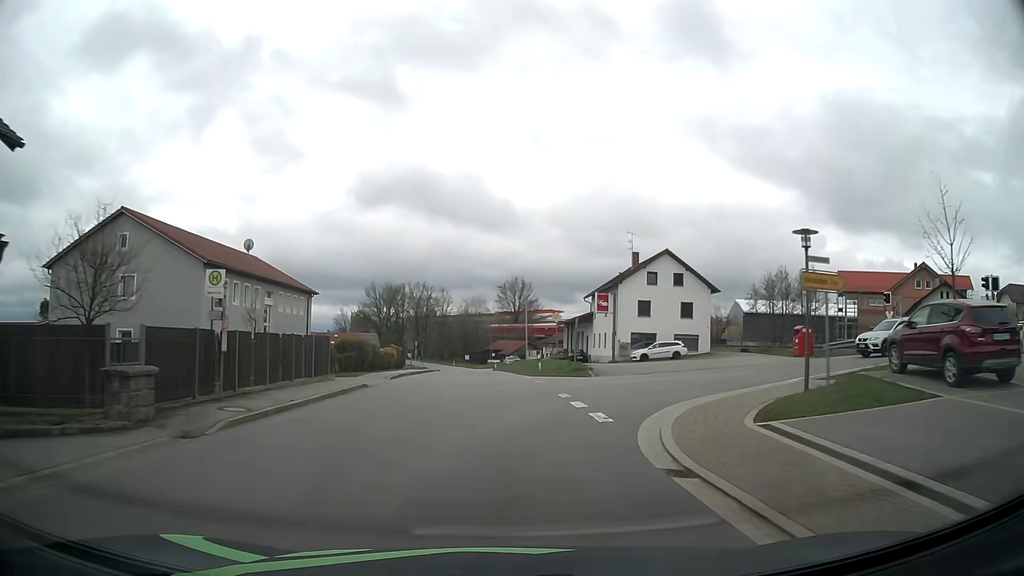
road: tertiary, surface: asphalt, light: Day
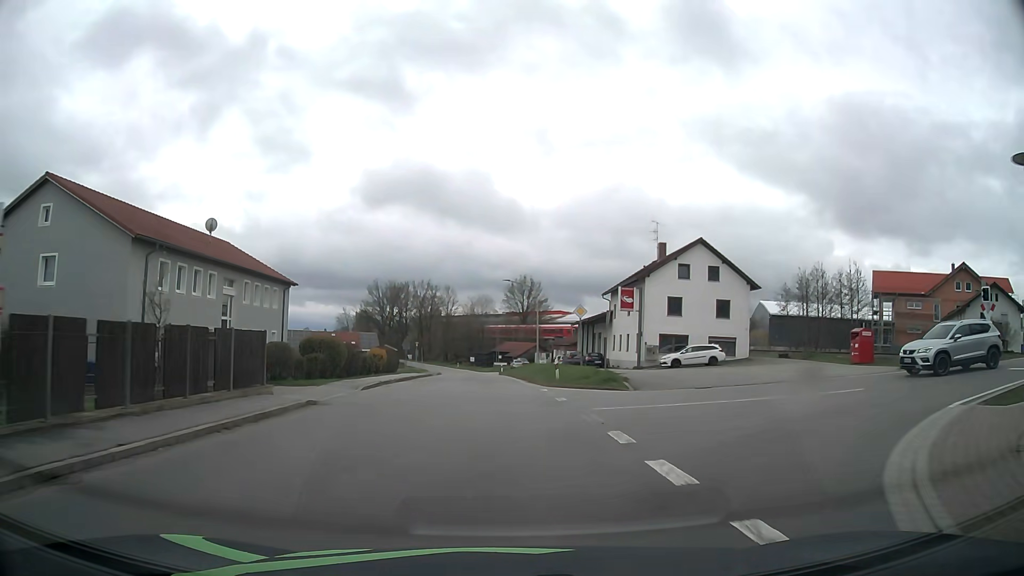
(0.0, +7.9) m; 0°
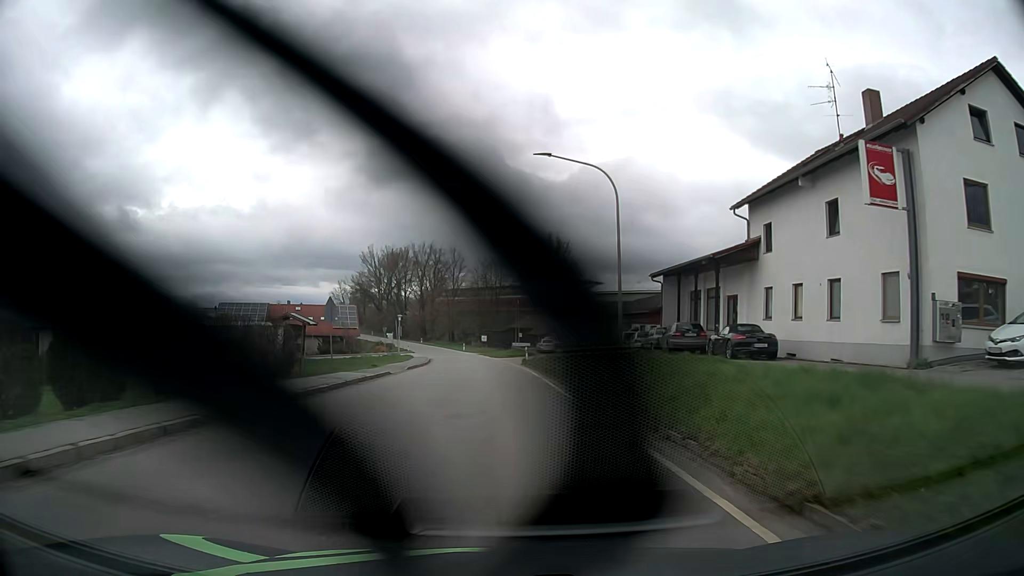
(-0.6, +32.5) m; -1°
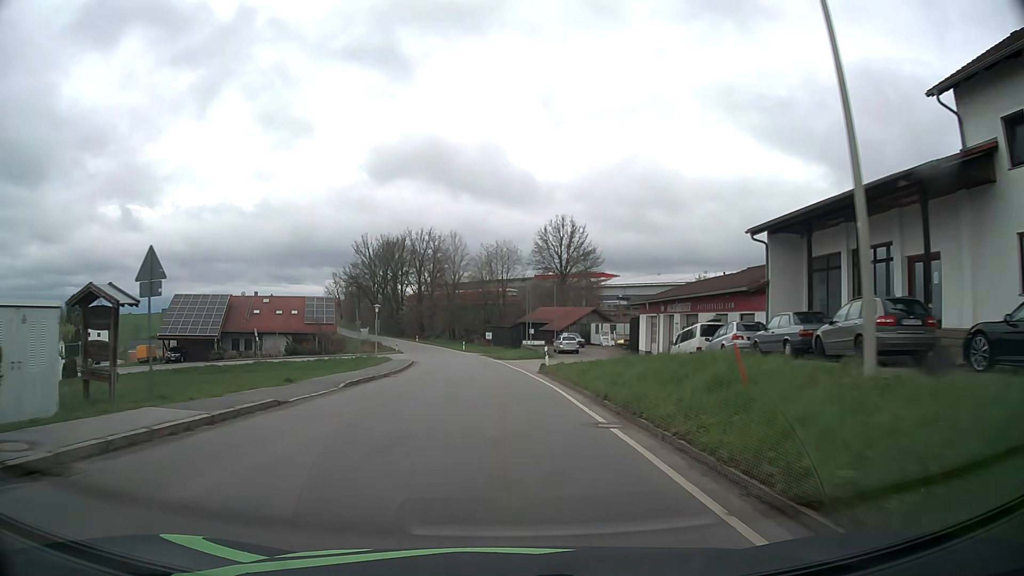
(-0.1, +16.2) m; -1°
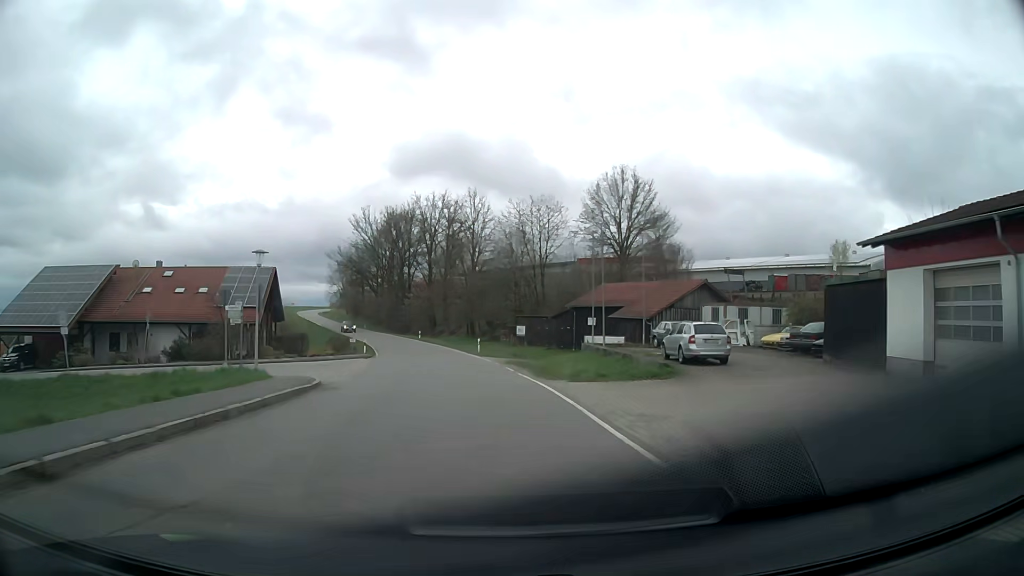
(-0.7, +31.8) m; -3°
(0, +10) (0, +20) (-1, +30) (-2, +40) (-4, +50) (-6, +59) (-9, +69) (-12, +79) (-15, +88) (-19, +97) m
